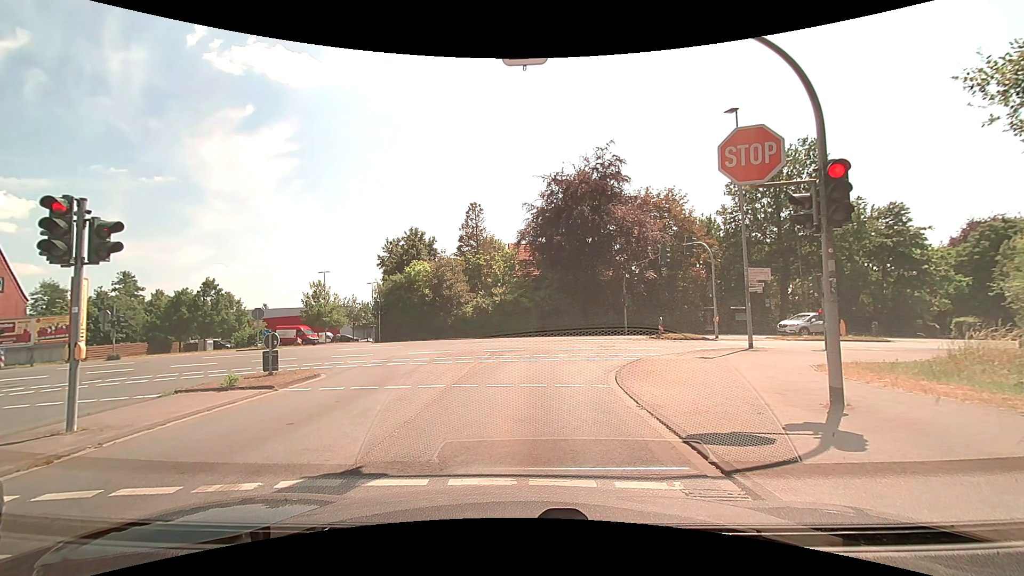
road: tertiary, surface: asphalt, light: Day
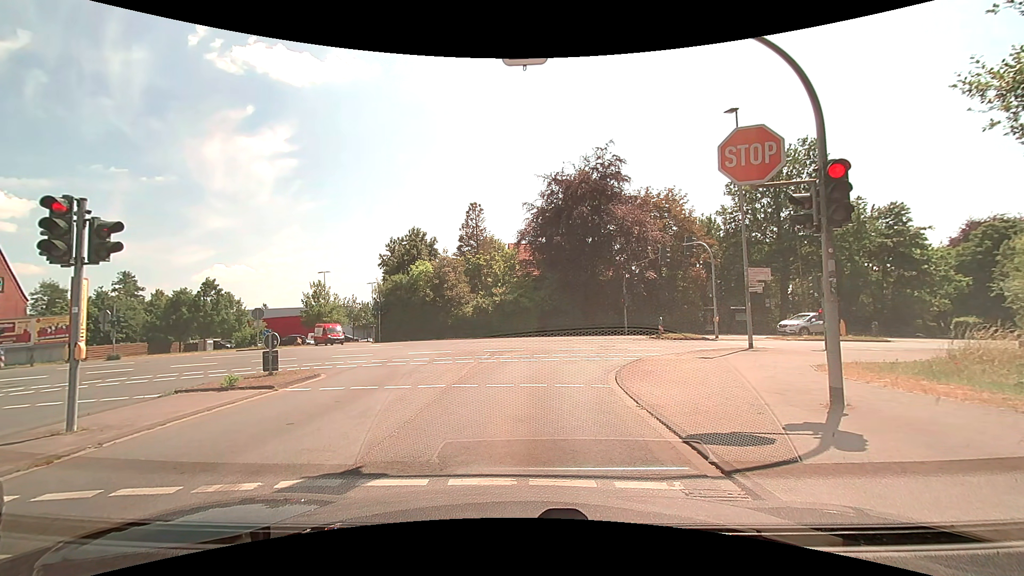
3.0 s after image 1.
(0.0, 0.0) m; 0°
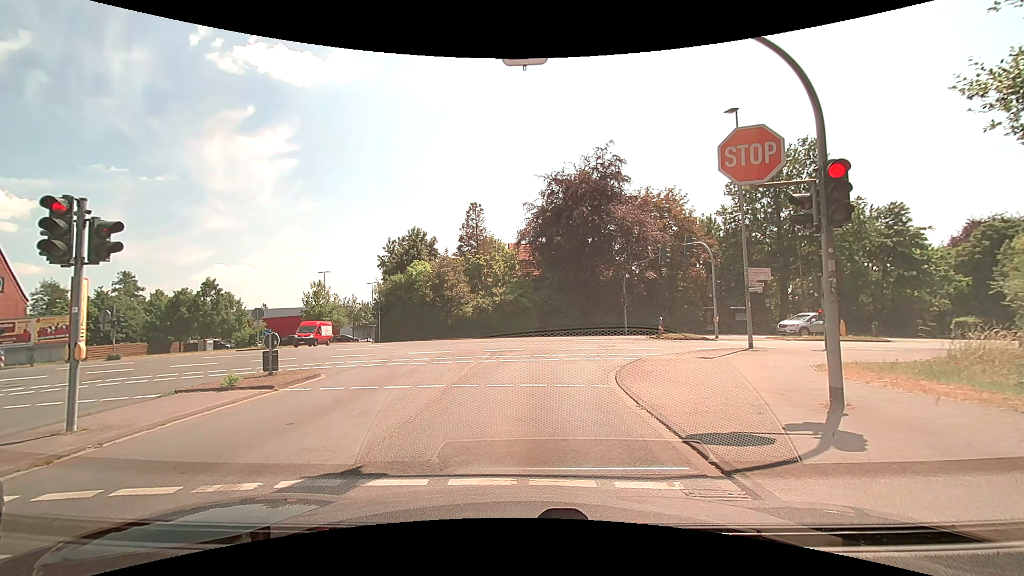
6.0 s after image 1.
(0.0, 0.0) m; 0°
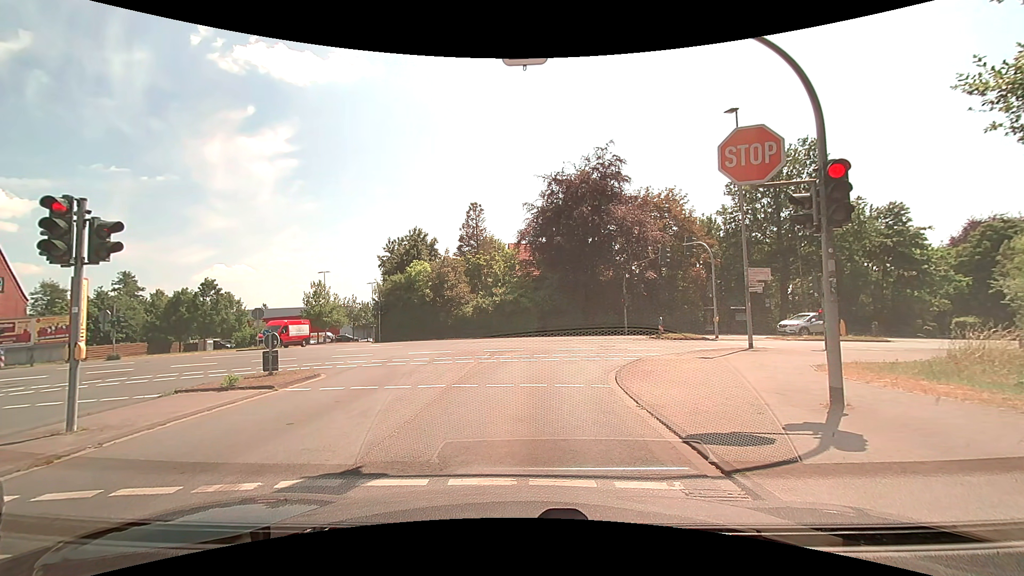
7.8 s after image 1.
(0.0, 0.0) m; 0°
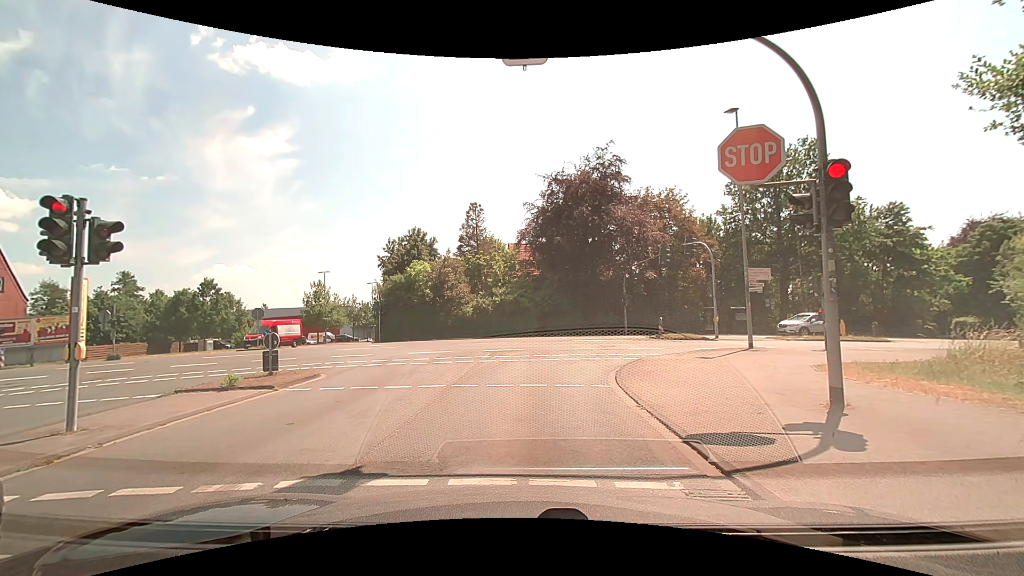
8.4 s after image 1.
(0.0, 0.0) m; 0°
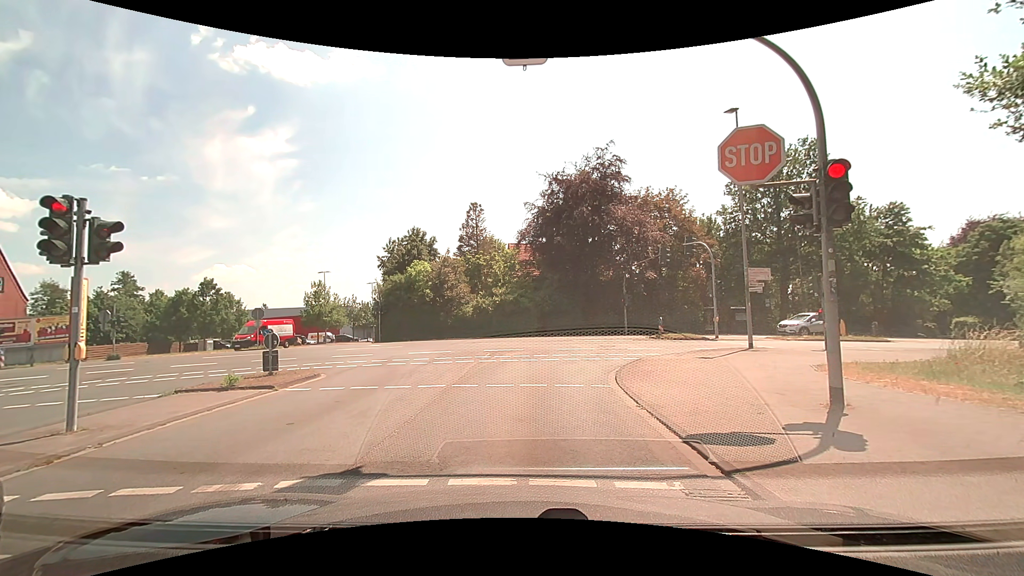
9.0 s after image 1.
(0.0, 0.0) m; 0°
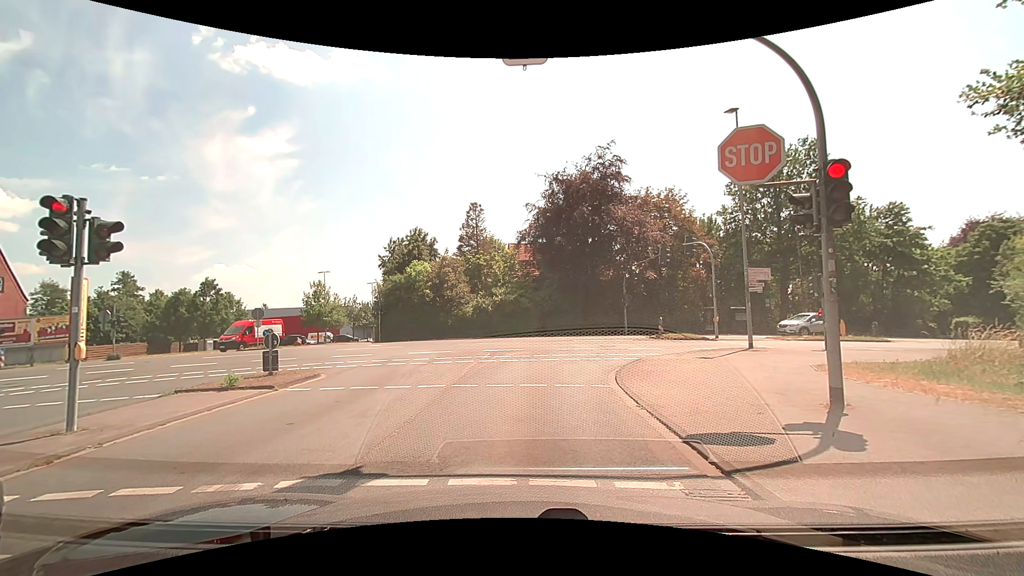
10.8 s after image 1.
(0.0, 0.0) m; 0°
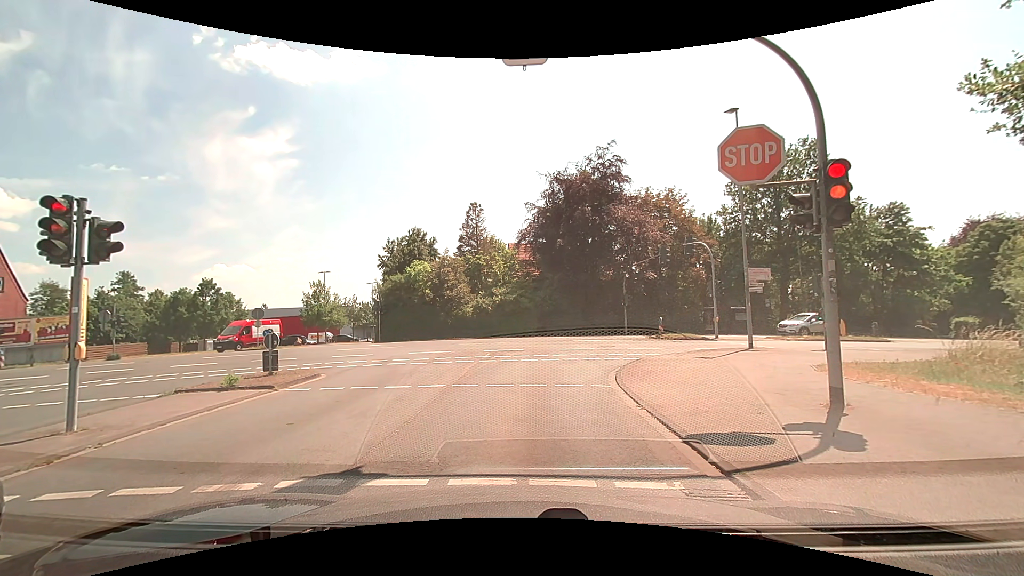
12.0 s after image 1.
(0.0, 0.0) m; 0°
(0, +10) (+2, +20) (+9, +26) (+19, +29) (+29, +32) (+38, +34) (+48, +37) (+58, +39) (+67, +42) (+77, +44) m
